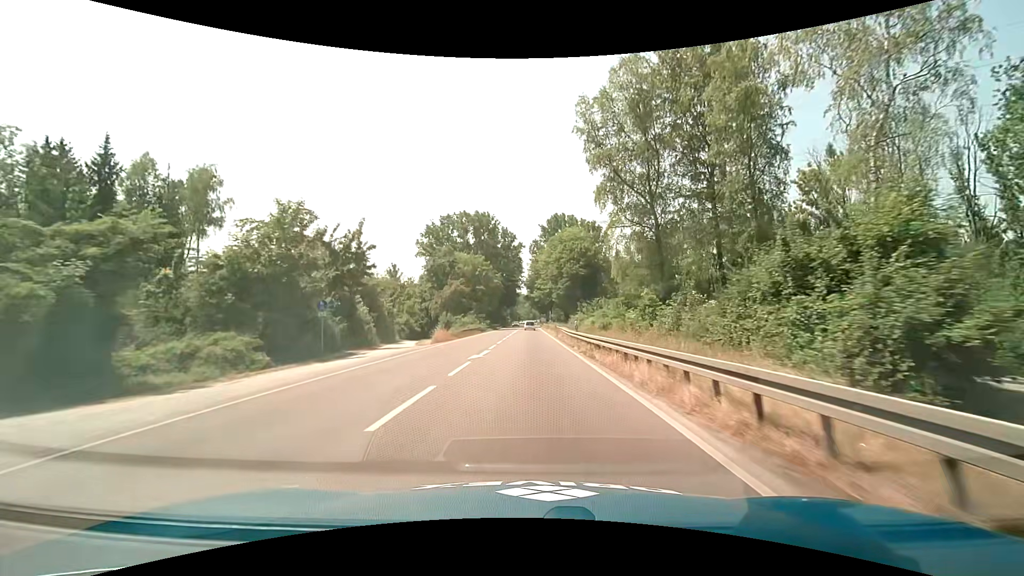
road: primary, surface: asphalt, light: Day
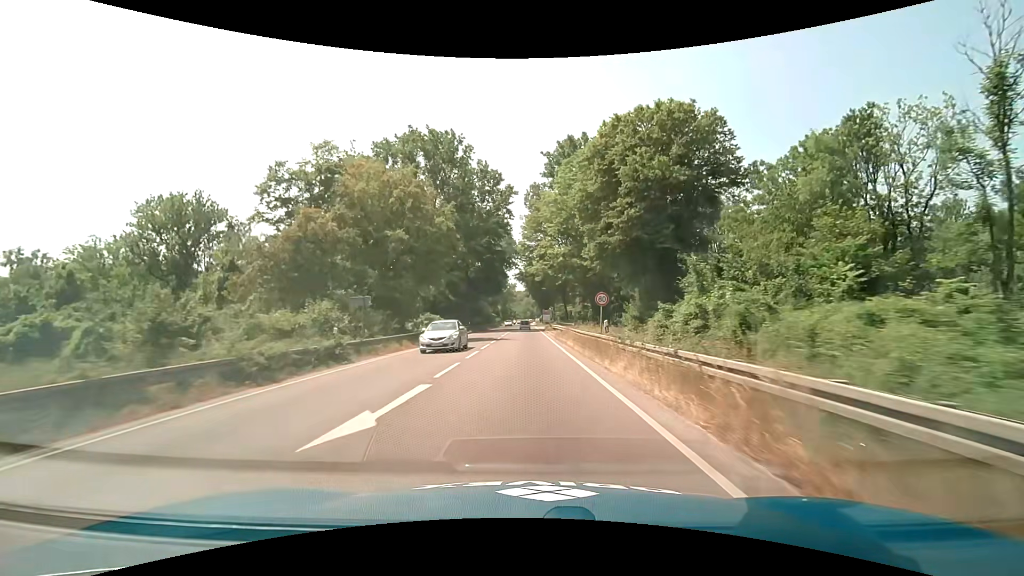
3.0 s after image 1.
(+0.3, +54.3) m; 0°
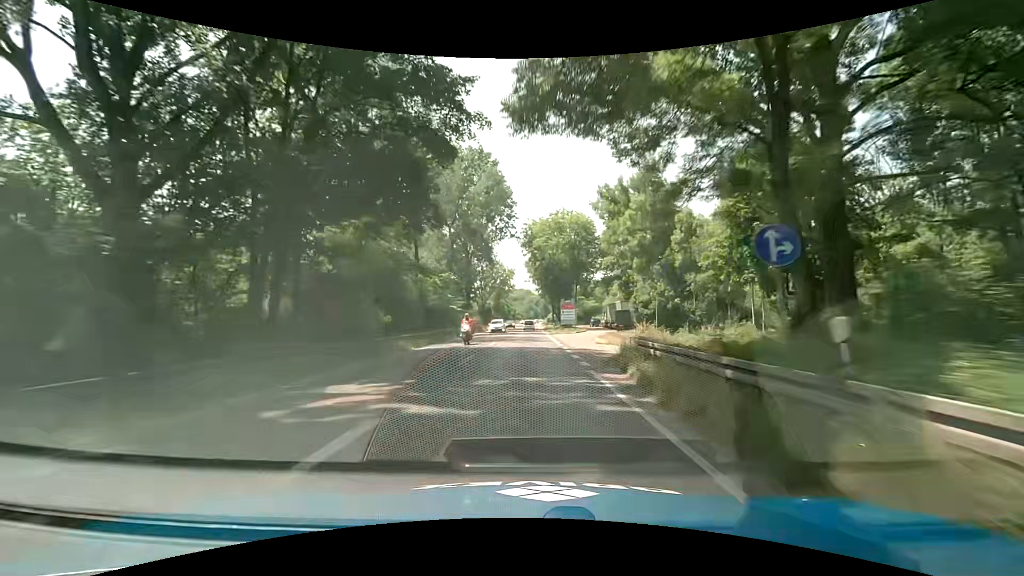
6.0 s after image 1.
(-0.1, +57.7) m; 0°
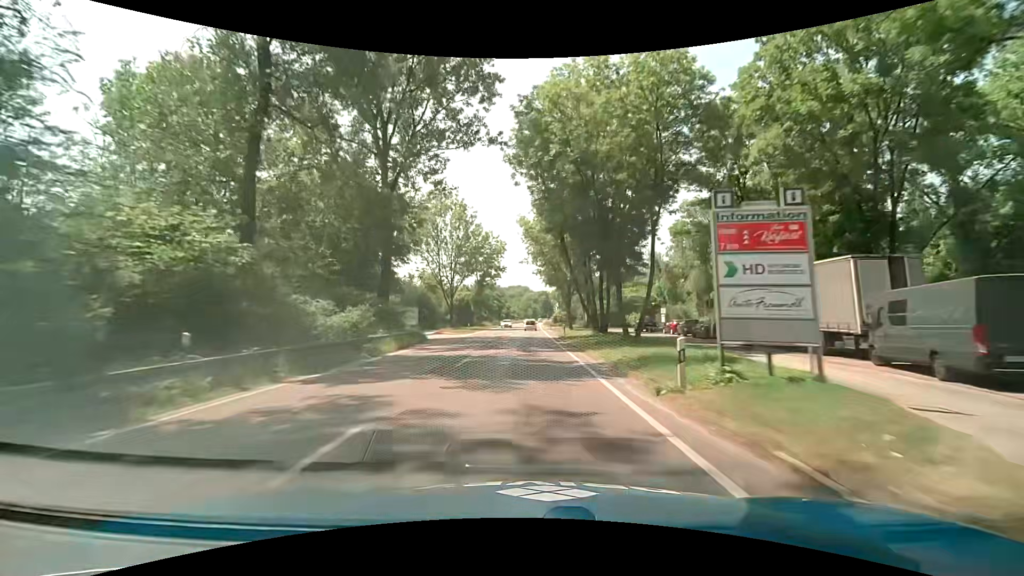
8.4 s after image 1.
(+0.1, +48.9) m; +1°
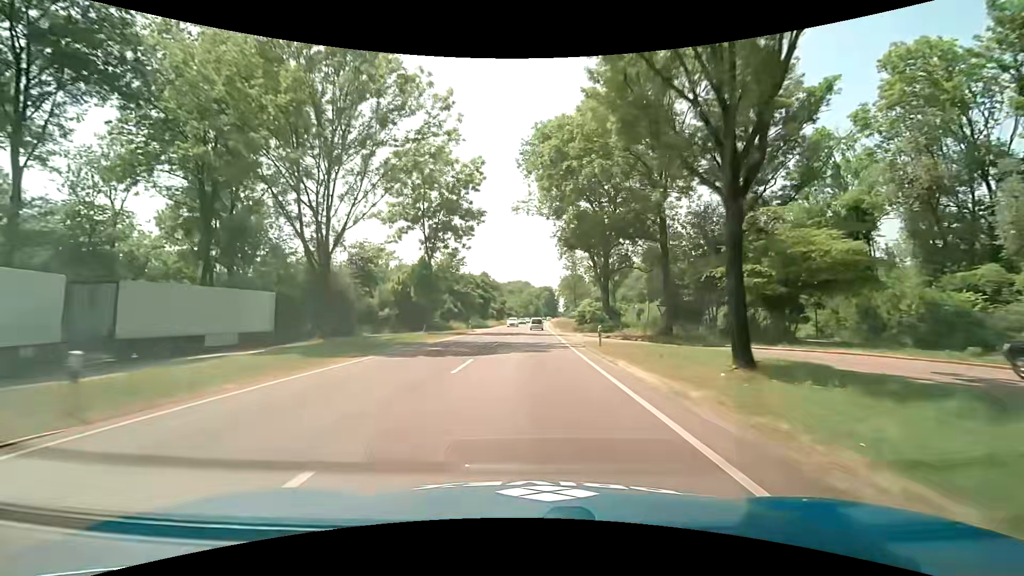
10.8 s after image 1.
(-0.5, +49.6) m; -1°
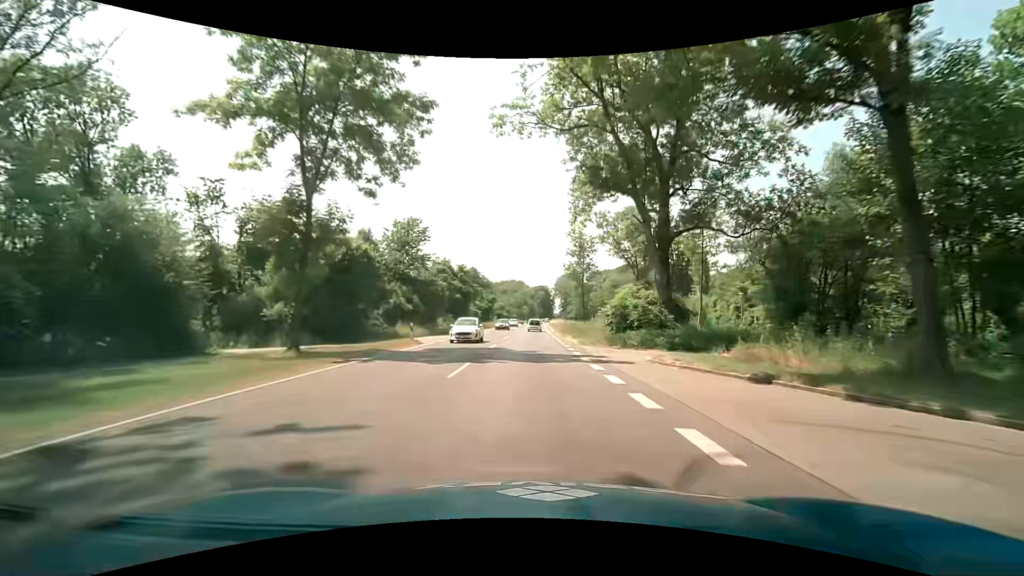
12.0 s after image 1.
(+0.3, +24.7) m; +1°
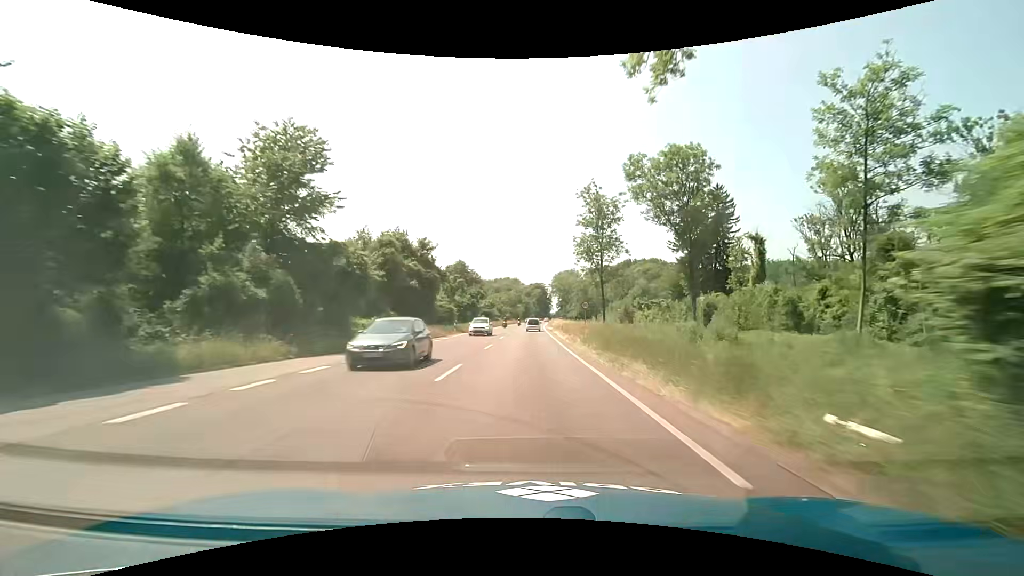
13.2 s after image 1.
(+0.2, +24.7) m; 0°
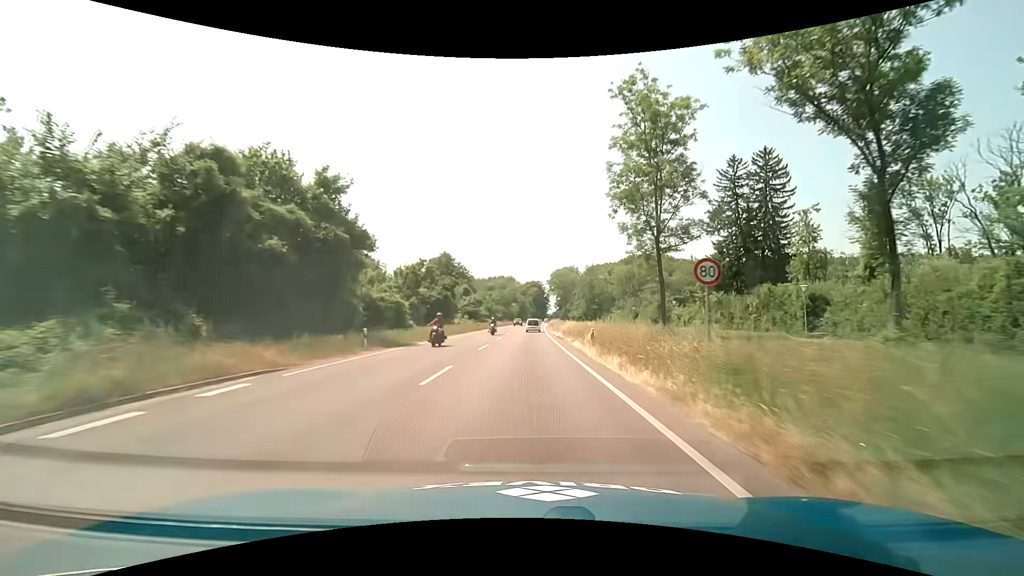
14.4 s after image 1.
(+0.2, +24.7) m; +1°
(0, +10) (0, +20) (0, +30) (0, +40) (0, +50) (0, +60) (+1, +70) (+1, +80) (+1, +90) (+1, +100) m
